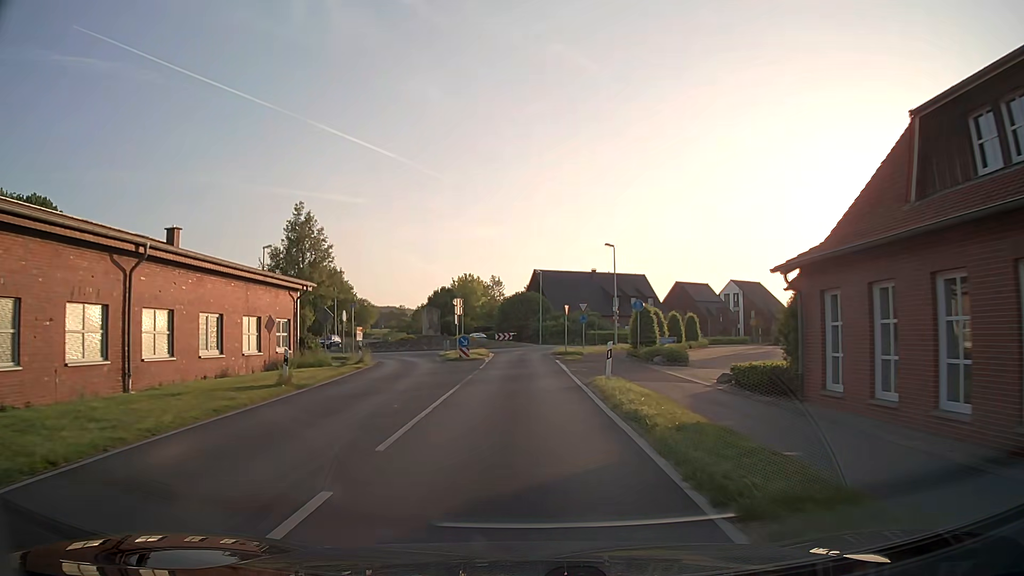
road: secondary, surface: asphalt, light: Day
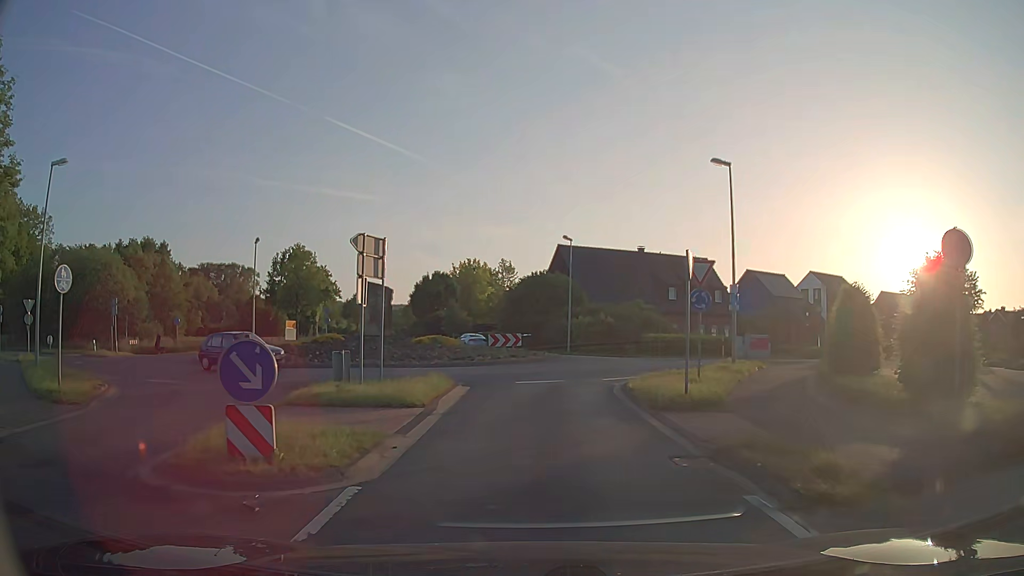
(-0.1, +27.0) m; -1°
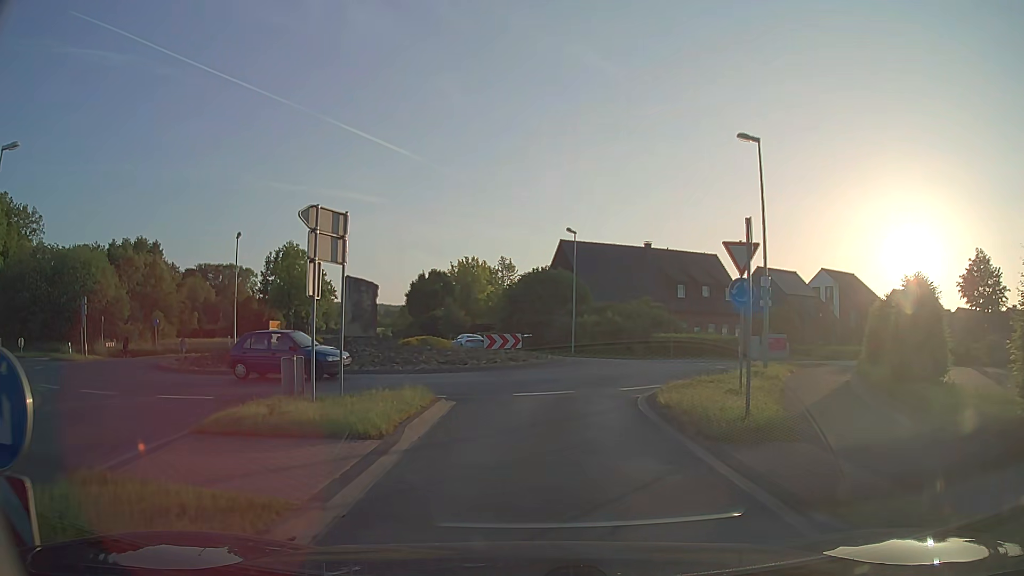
(0.0, +3.4) m; 0°
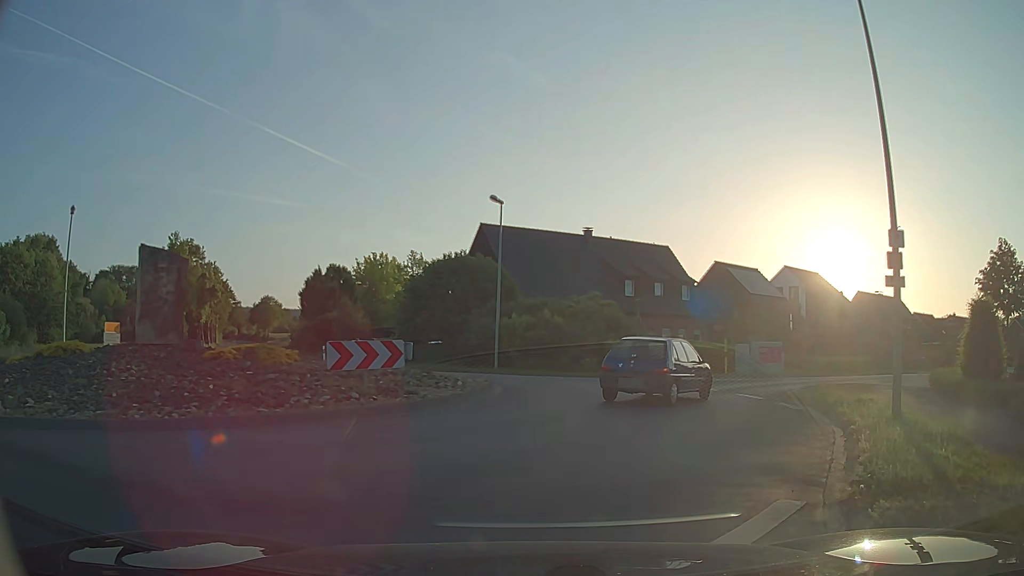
(+0.3, +12.3) m; +7°
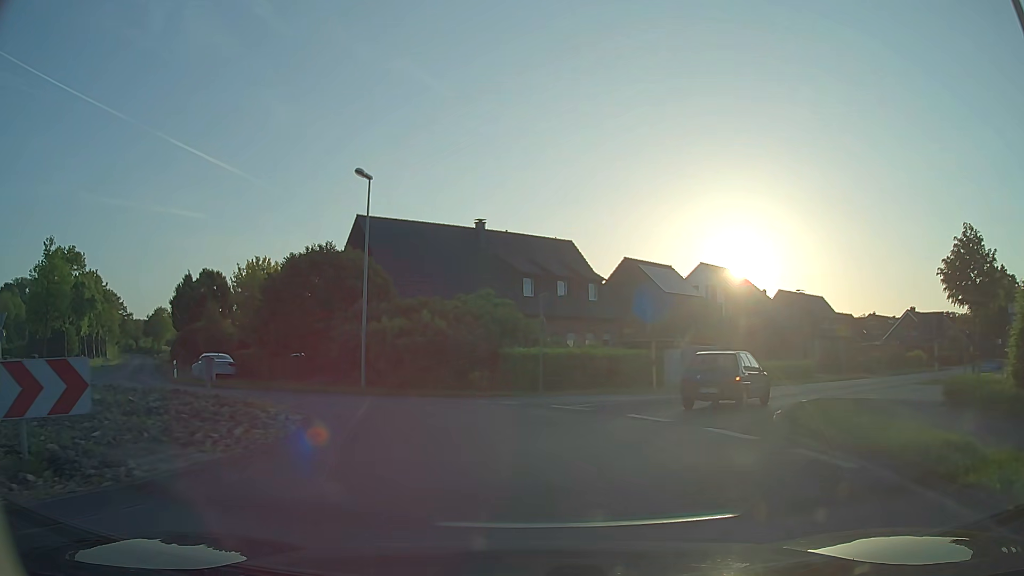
(+0.6, +6.9) m; +10°
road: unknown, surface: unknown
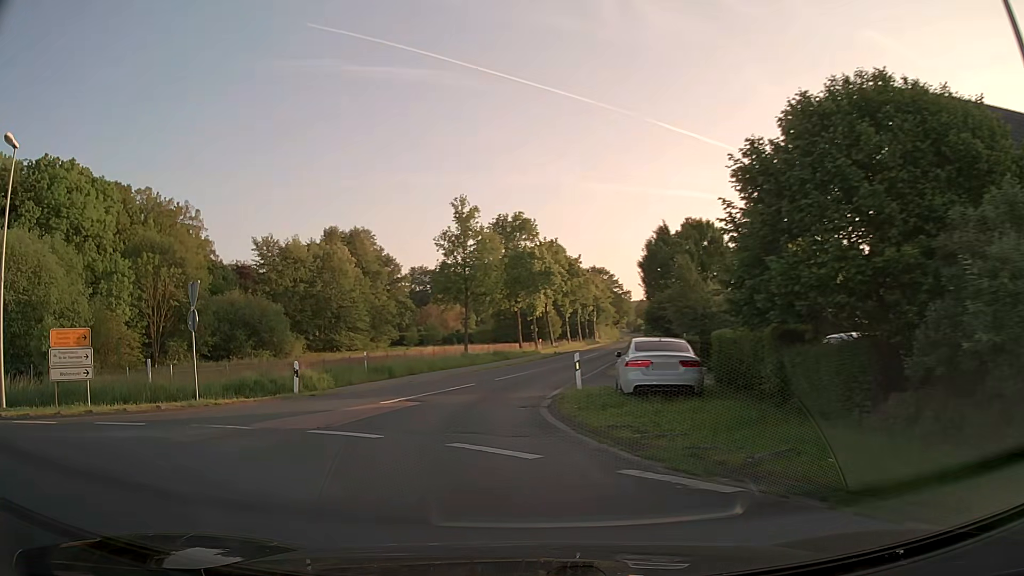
(-5.5, +18.5) m; -44°
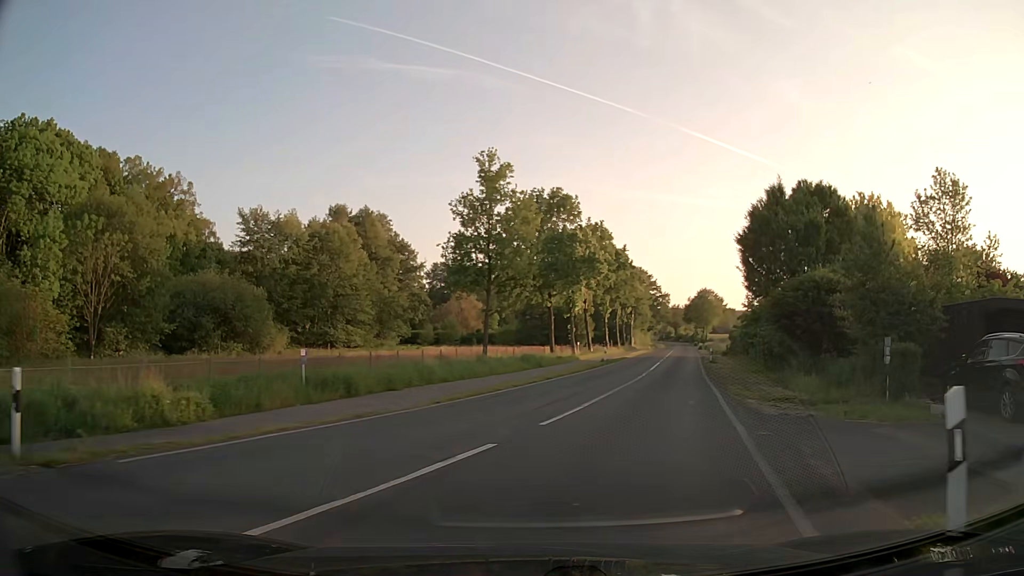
(-1.4, +14.5) m; -4°
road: secondary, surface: asphalt
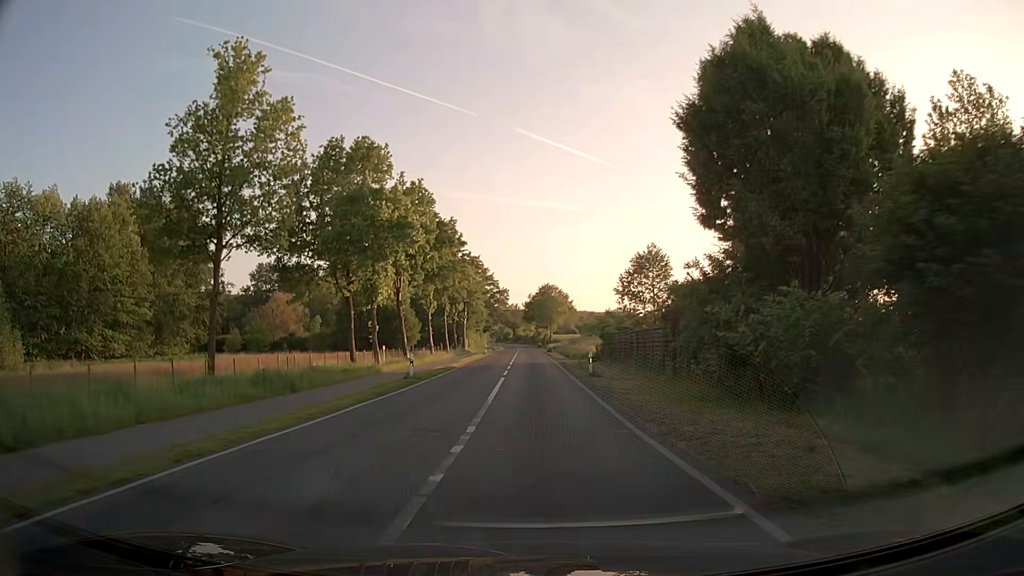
(+3.0, +18.1) m; +14°
